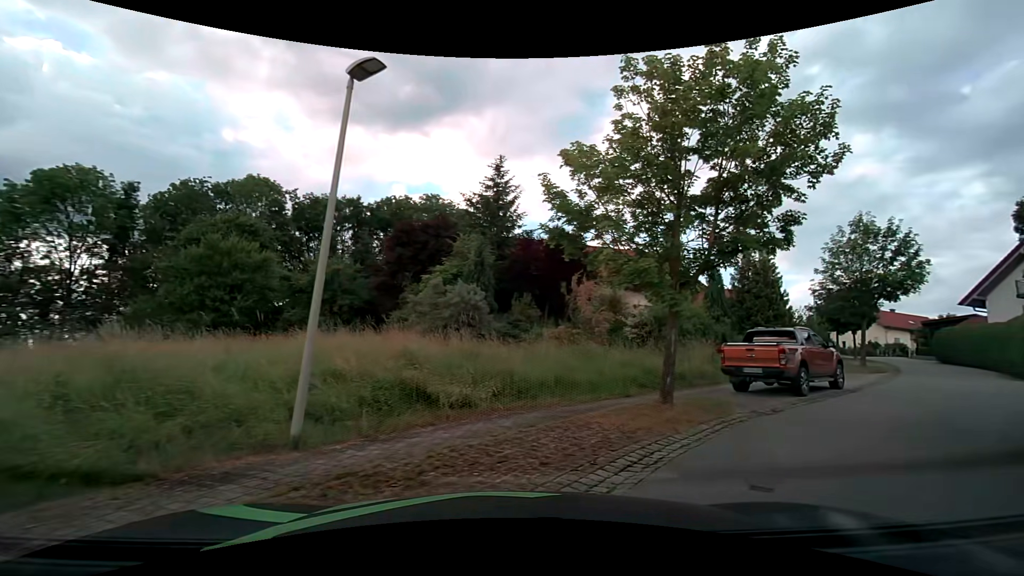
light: Day
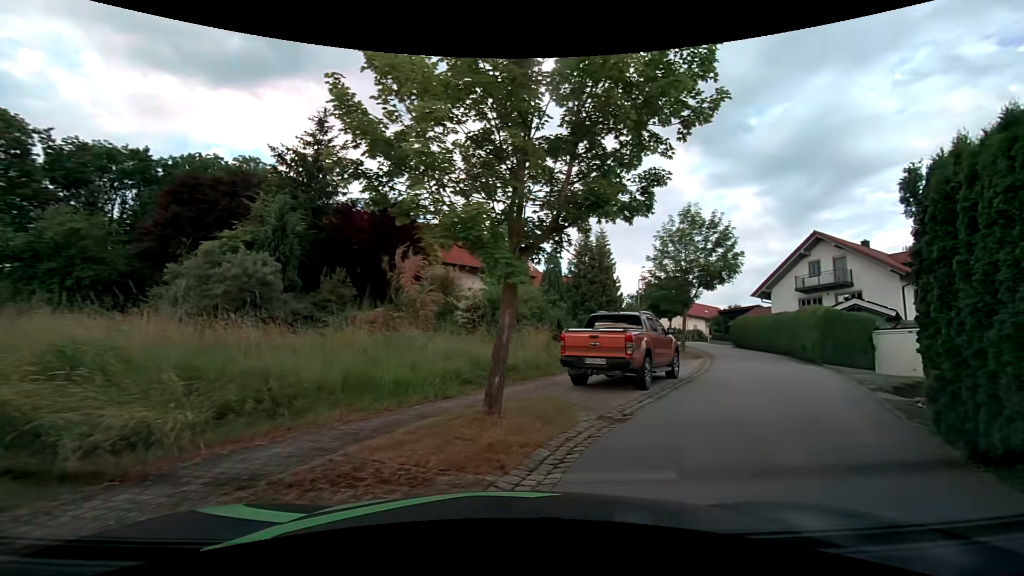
(+0.6, +3.4) m; +19°
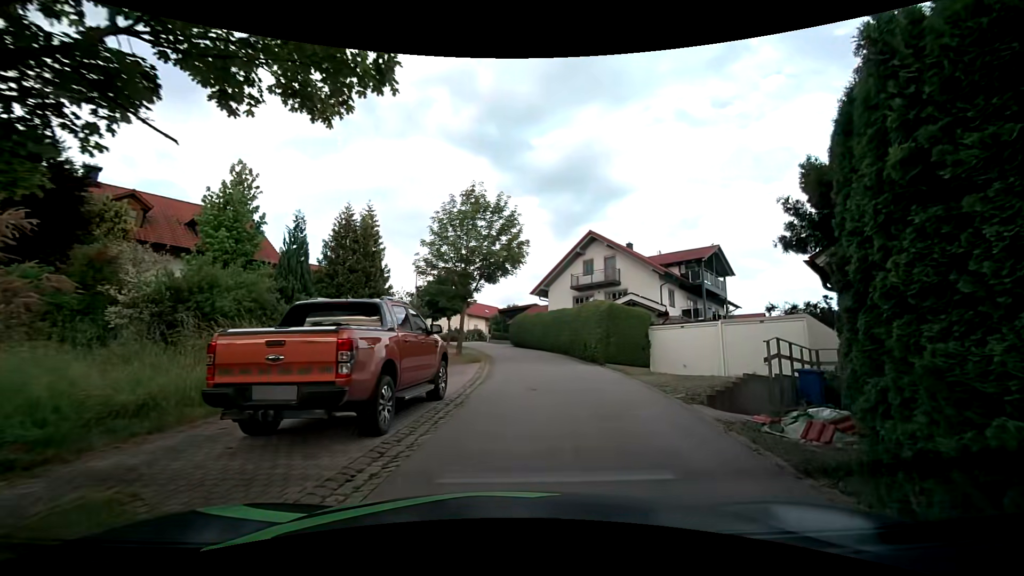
(+1.3, +5.2) m; +25°
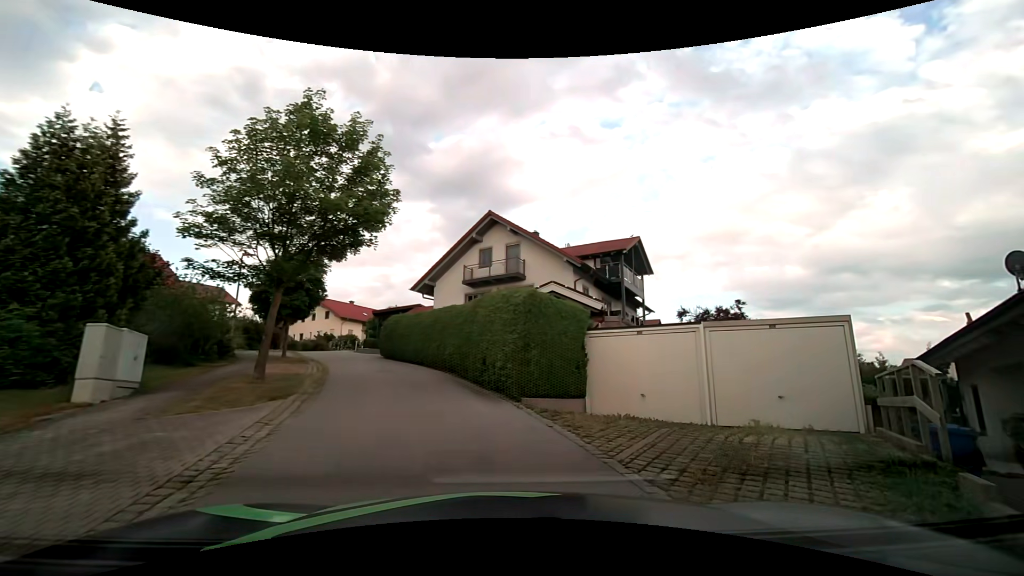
(+0.8, +8.8) m; +11°
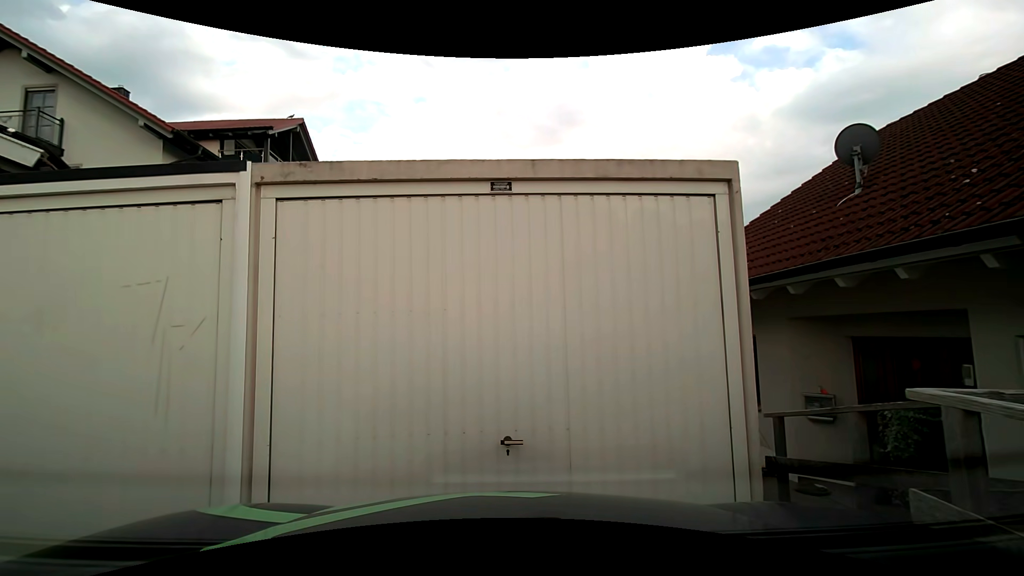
(+3.4, +8.4) m; +36°
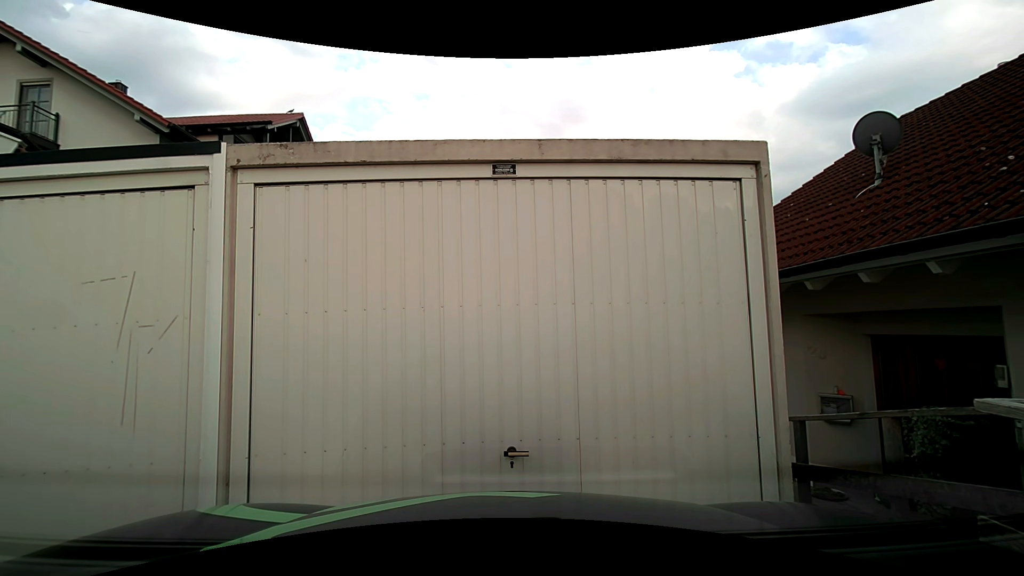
(0.0, +0.3) m; 0°
